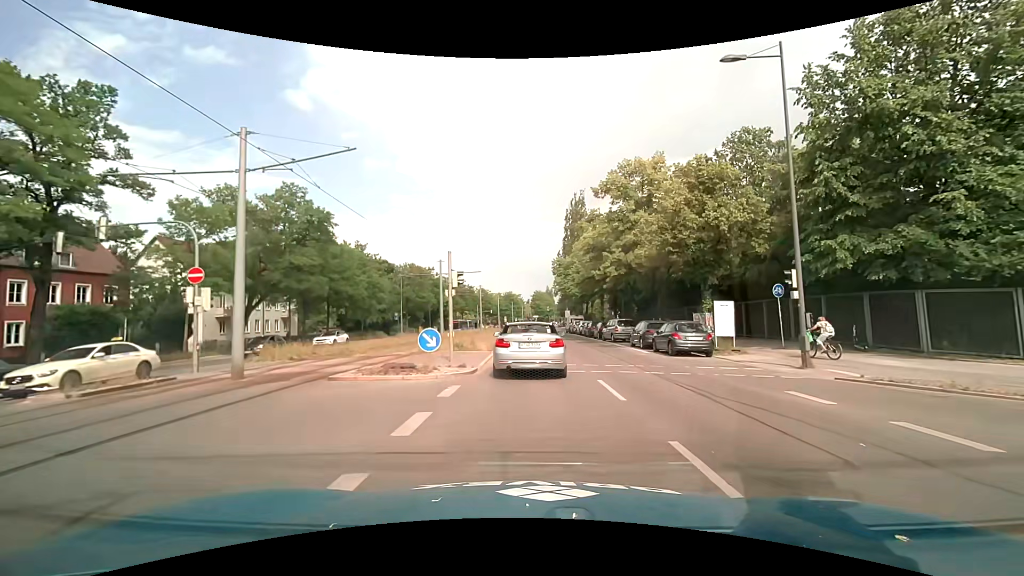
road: secondary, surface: asphalt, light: Day
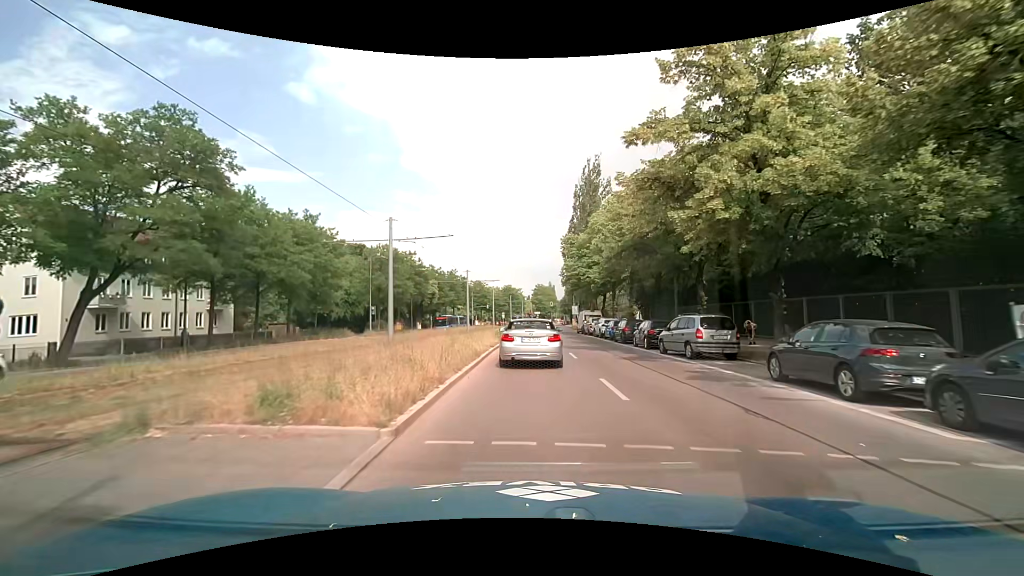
(-0.1, +16.5) m; 0°
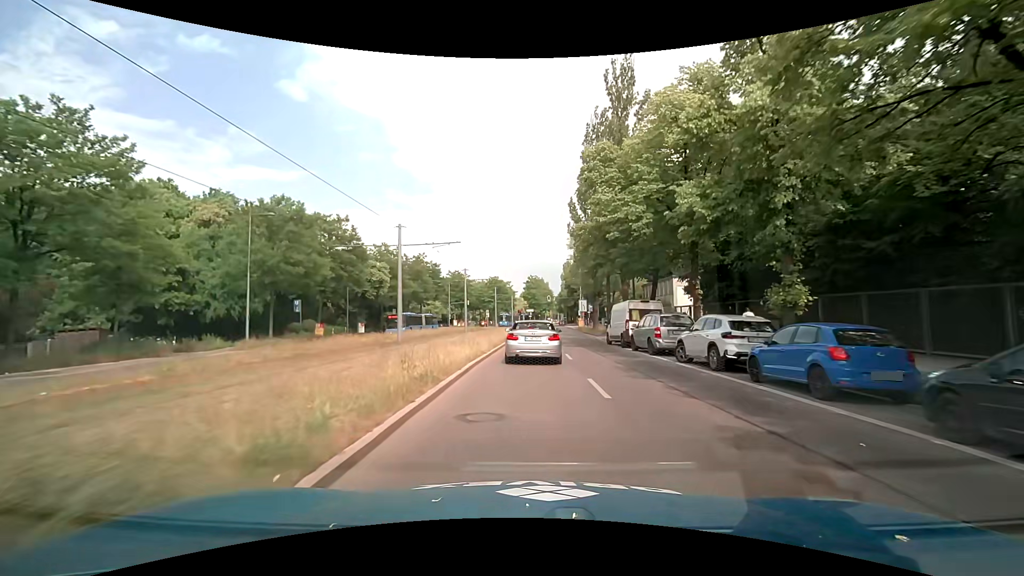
(+0.2, +26.9) m; +1°
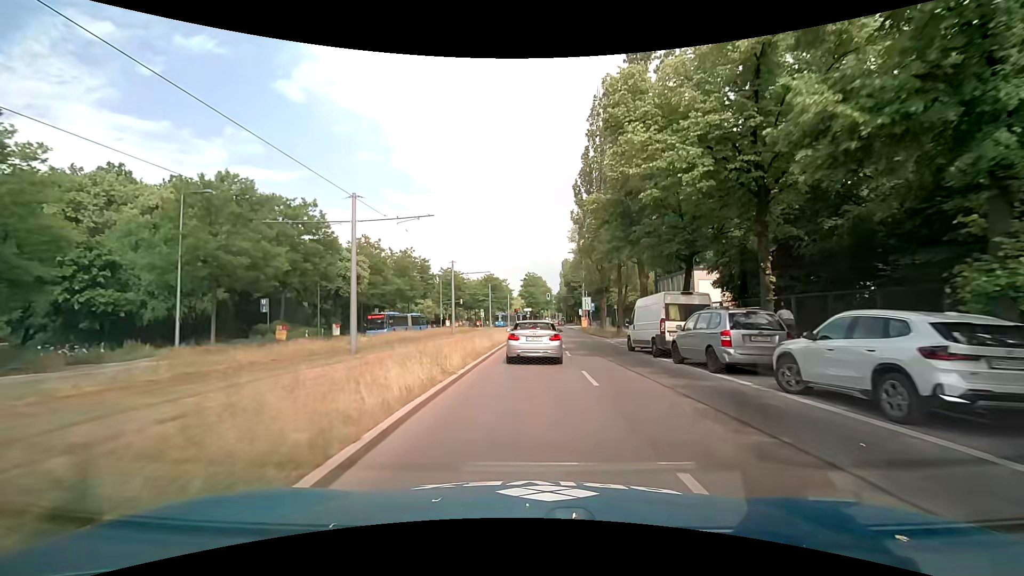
(0.0, +7.3) m; 0°
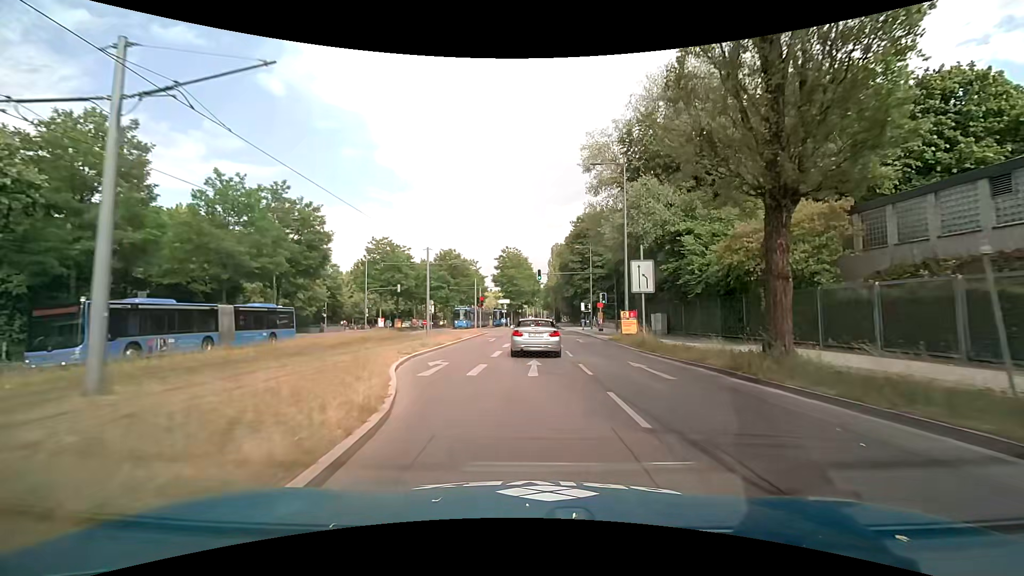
(+0.6, +37.3) m; +2°
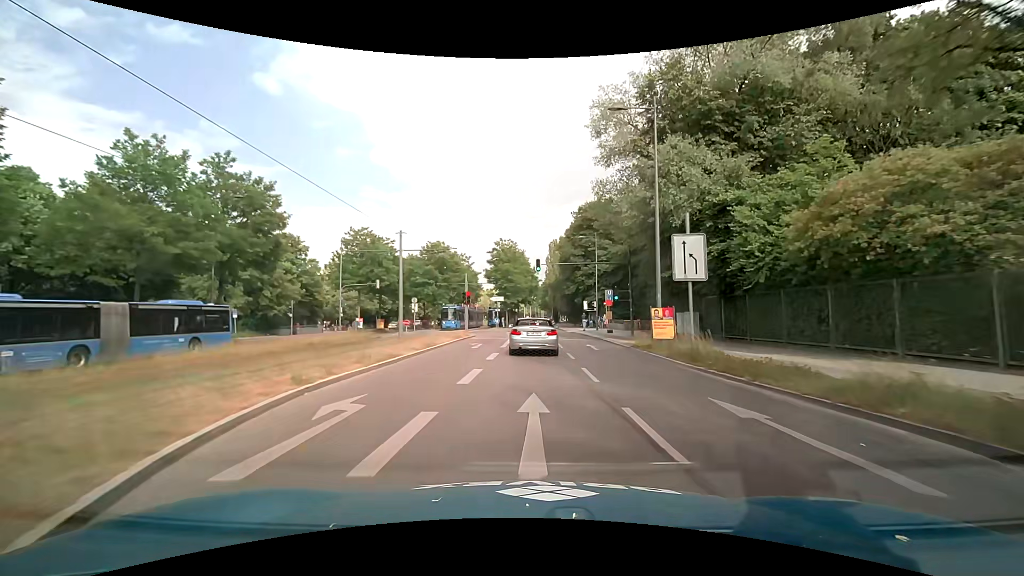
(+0.1, +7.6) m; +1°
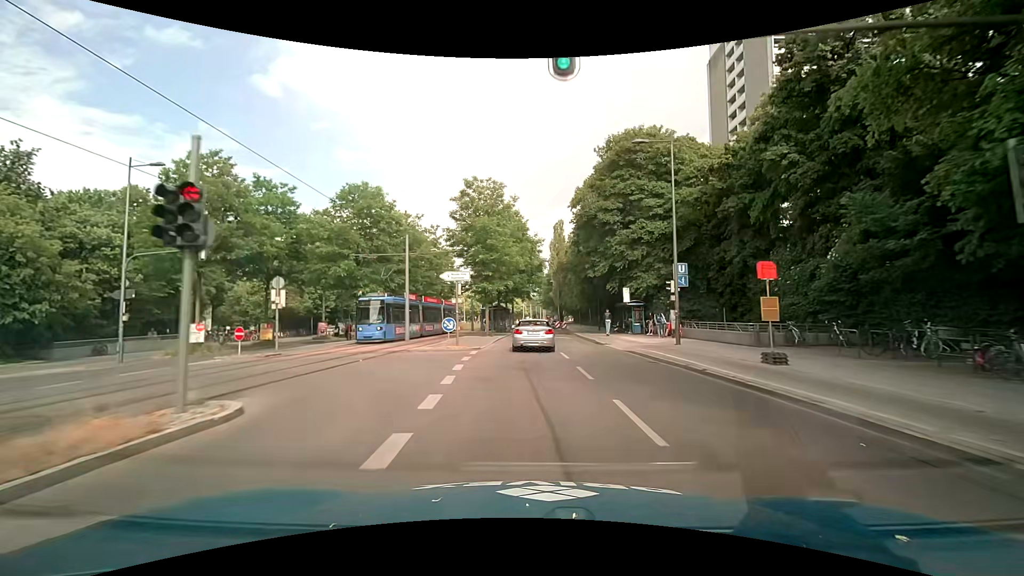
(-0.1, +29.8) m; -1°
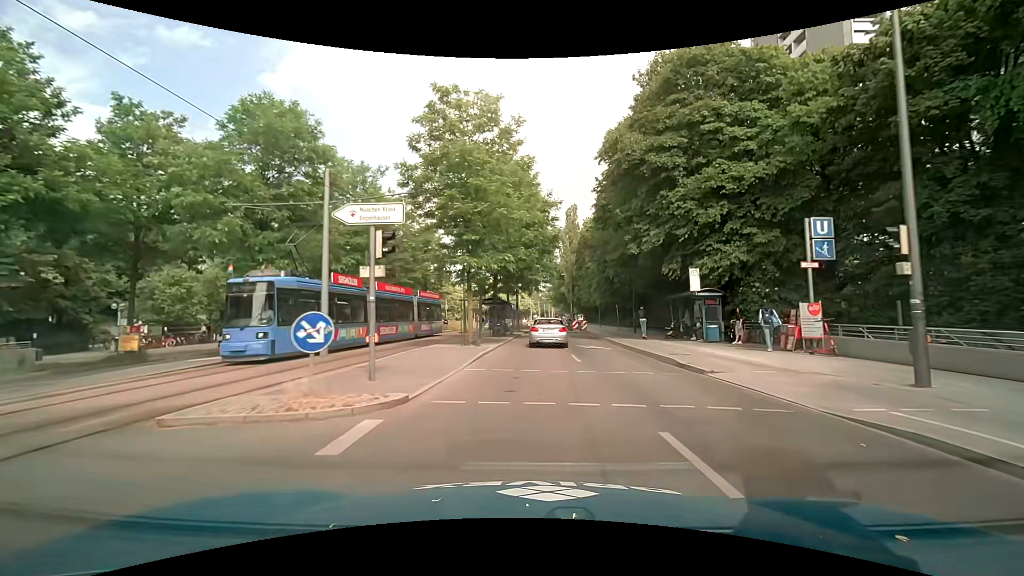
(-0.1, +14.5) m; -1°
(0, +10) (0, +20) (+1, +30) (+1, +40) (+2, +50) (+2, +60) (+3, +70) (+3, +80) (+3, +90) (+4, +100) m
